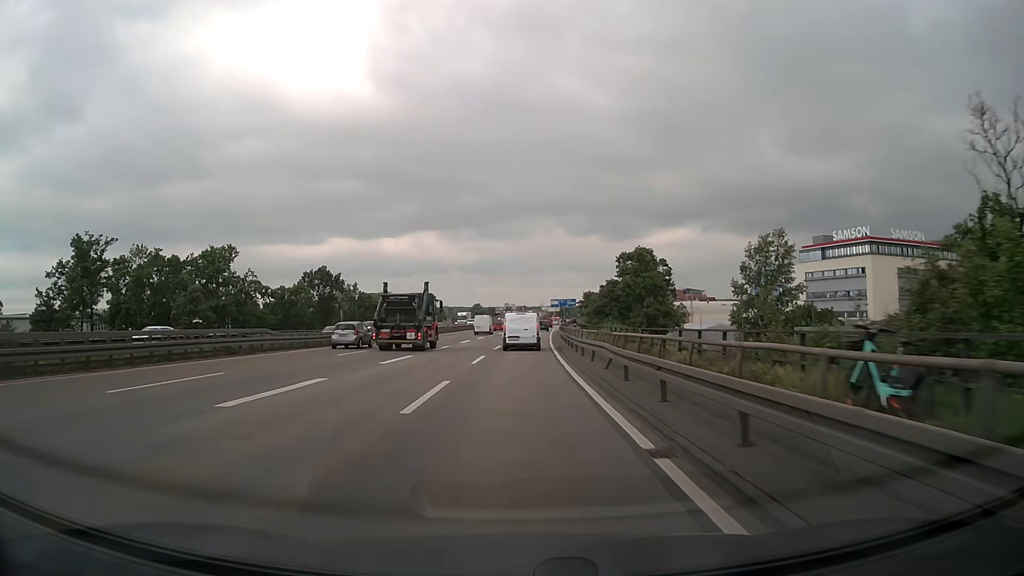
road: motorway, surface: asphalt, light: Day
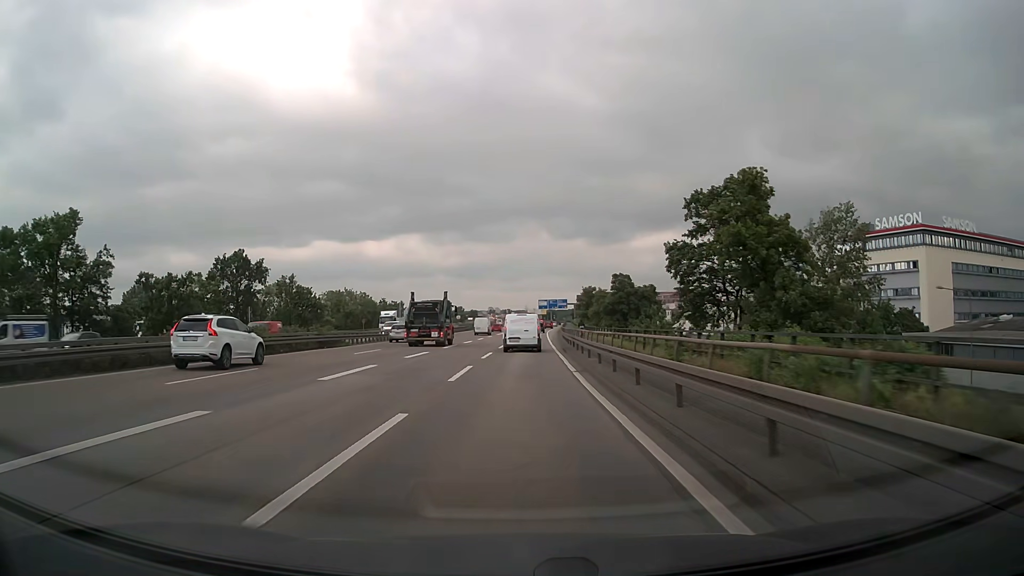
(+0.5, +32.7) m; +2°
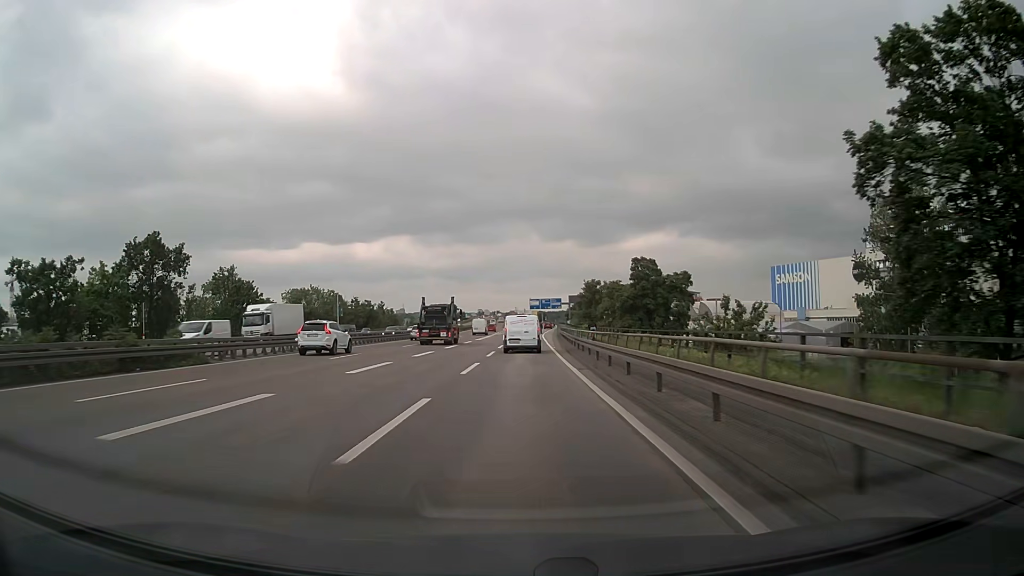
(+0.2, +21.6) m; +1°
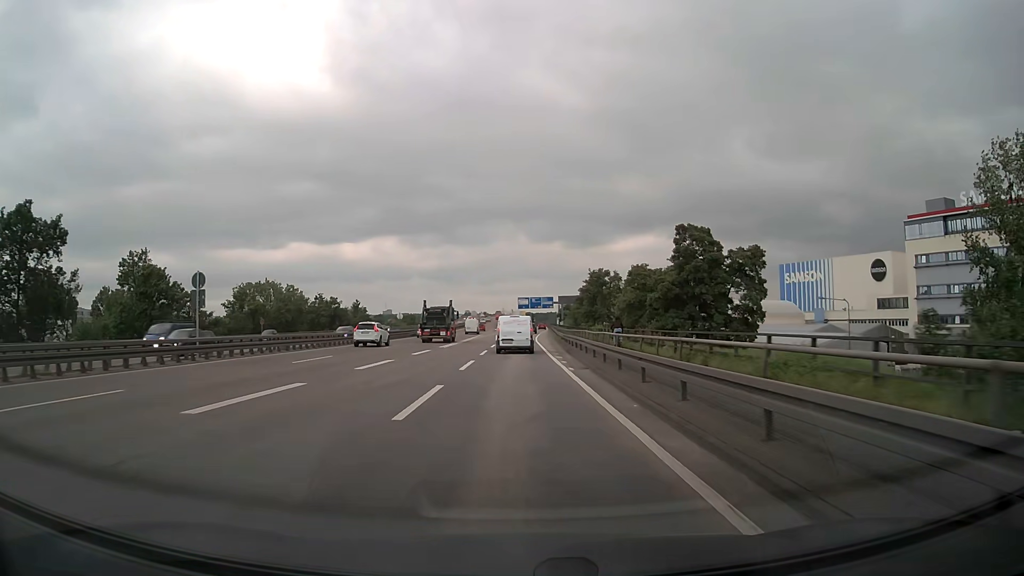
(+0.1, +21.7) m; +1°
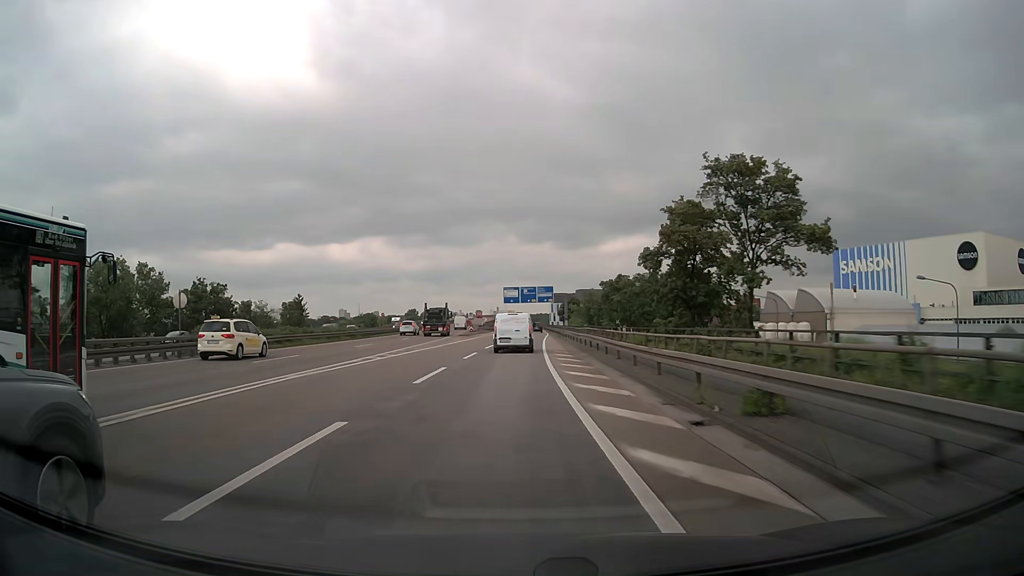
(+0.6, +54.8) m; +1°
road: motorway_link
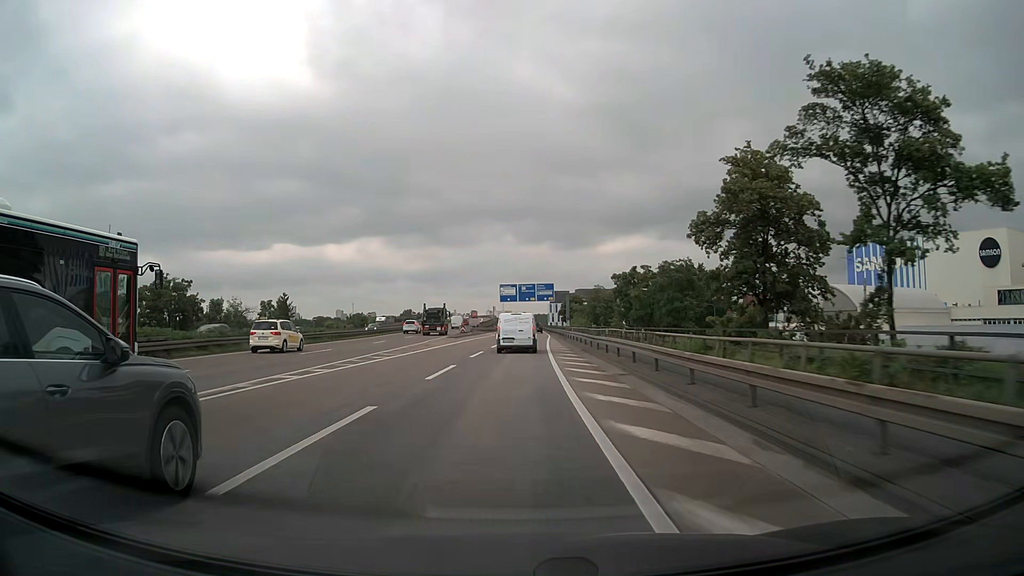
(0.0, +10.8) m; 0°
